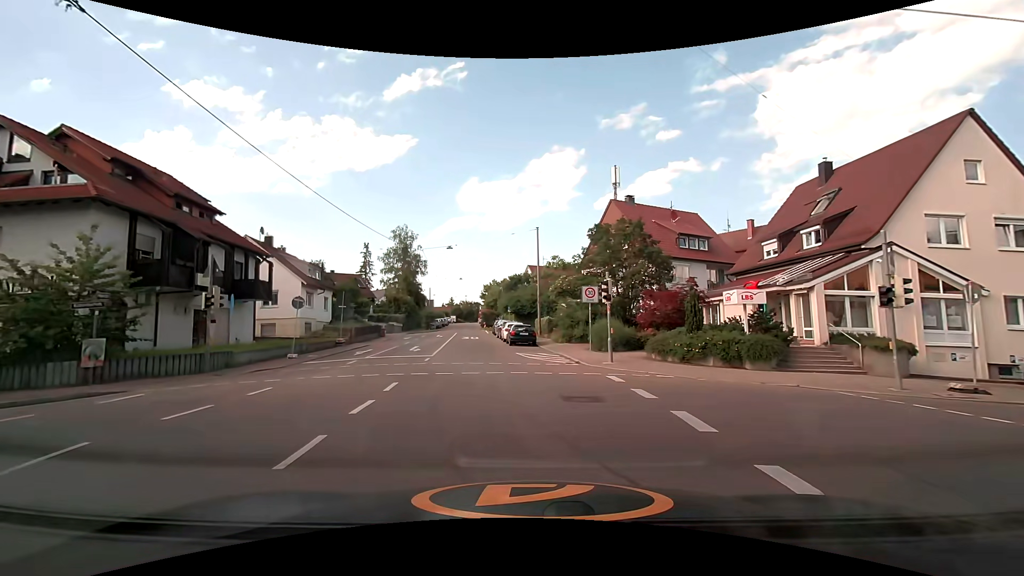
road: tertiary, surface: asphalt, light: Day
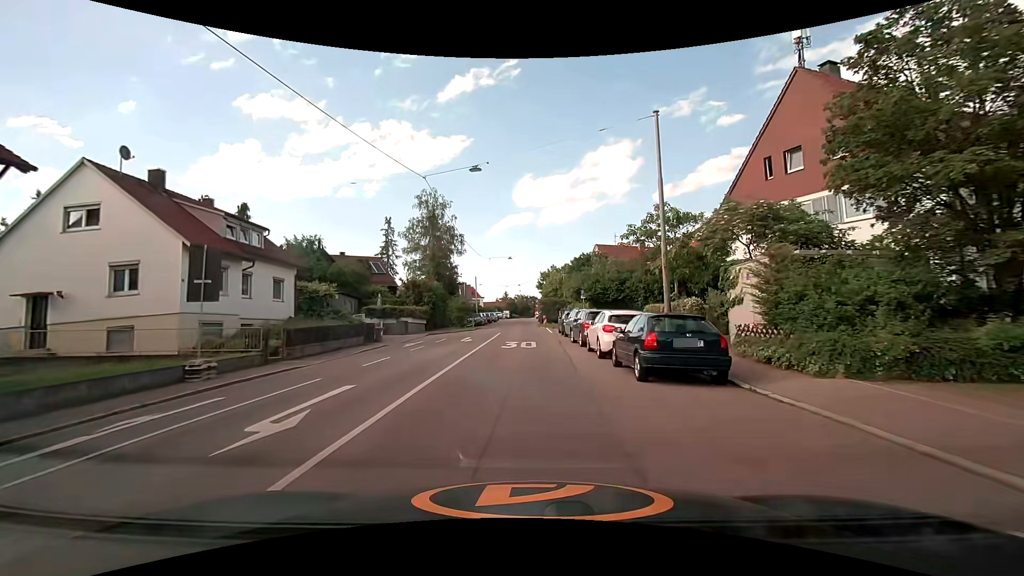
(-2.6, +21.6) m; -8°
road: residential
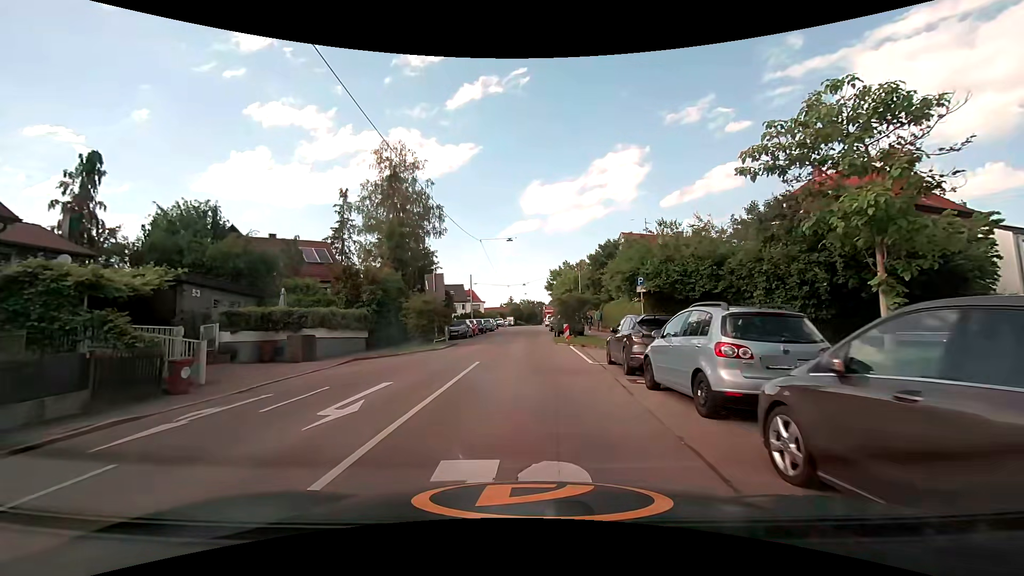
(-0.2, +18.3) m; 0°
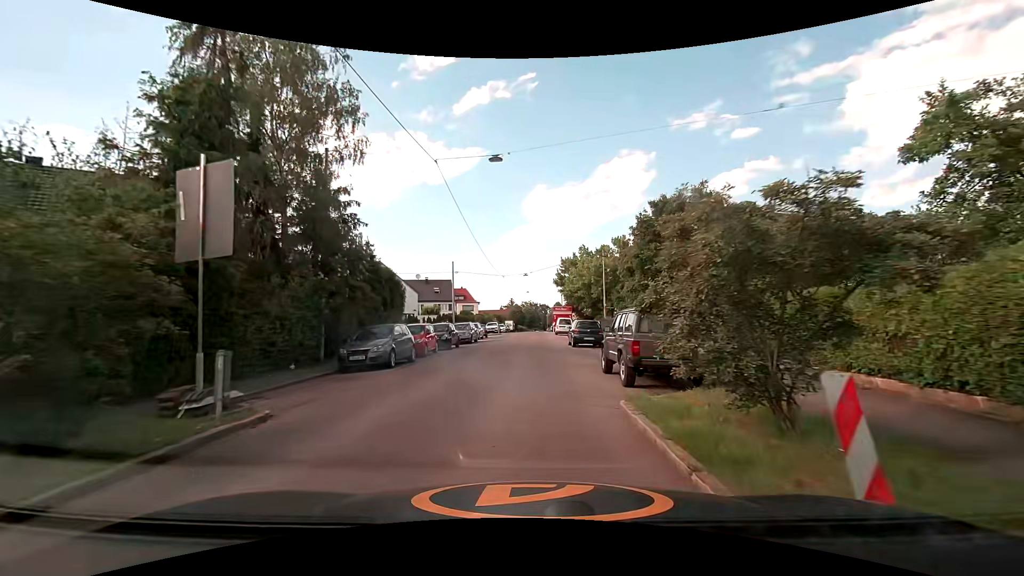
(-0.4, +21.5) m; 0°
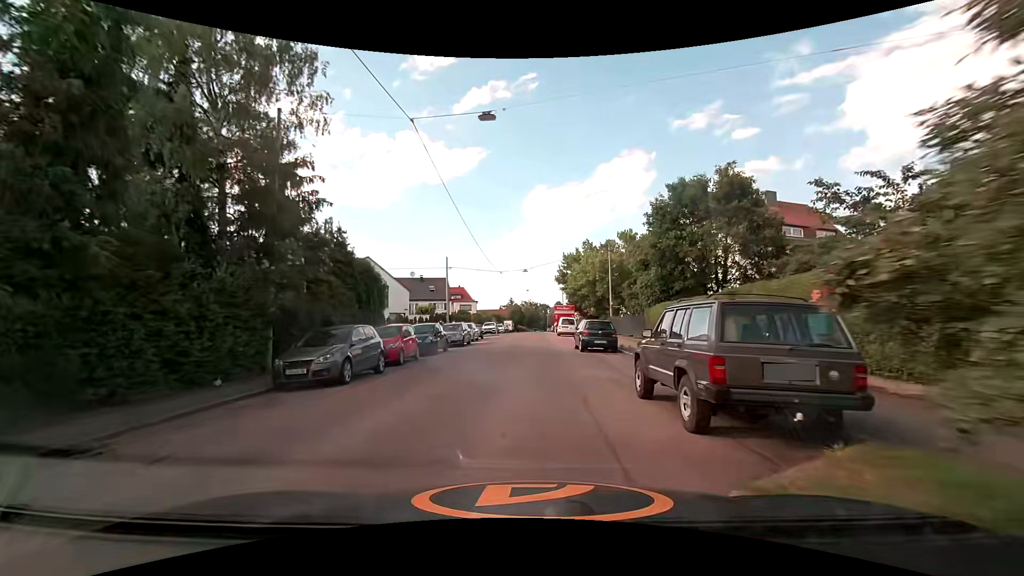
(0.0, +4.1) m; 0°
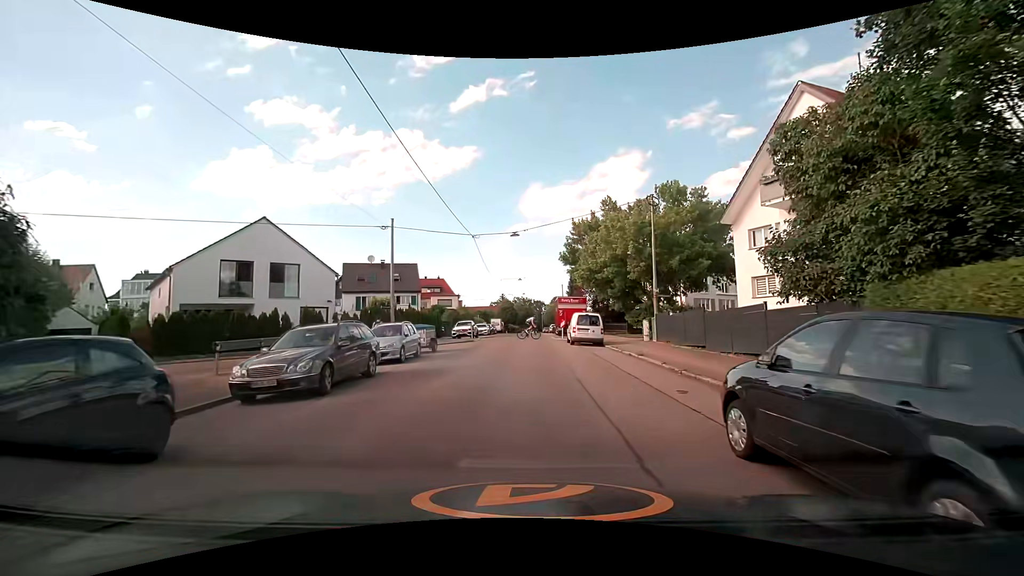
(+0.1, +19.4) m; +1°
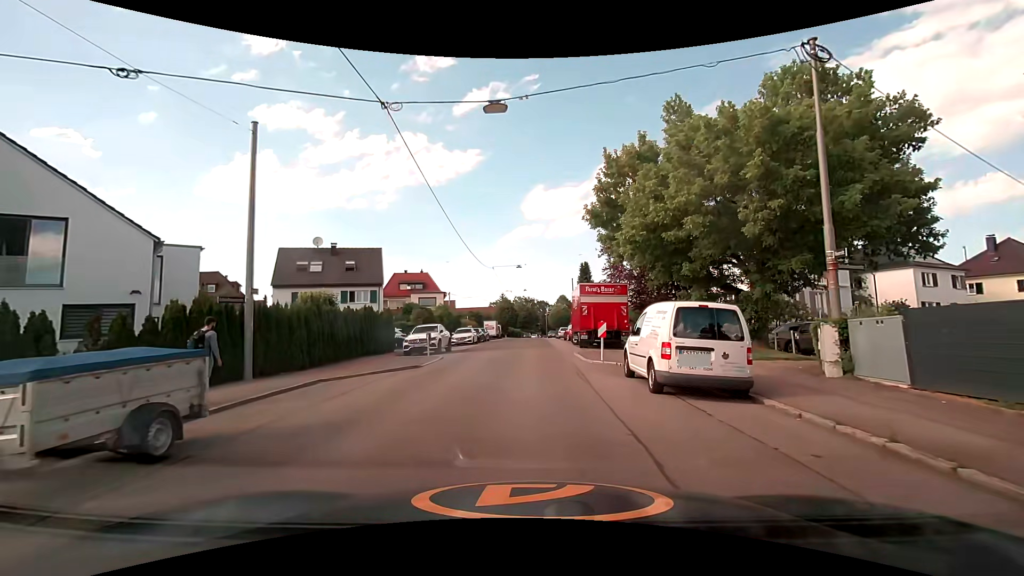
(0.0, +17.4) m; -1°
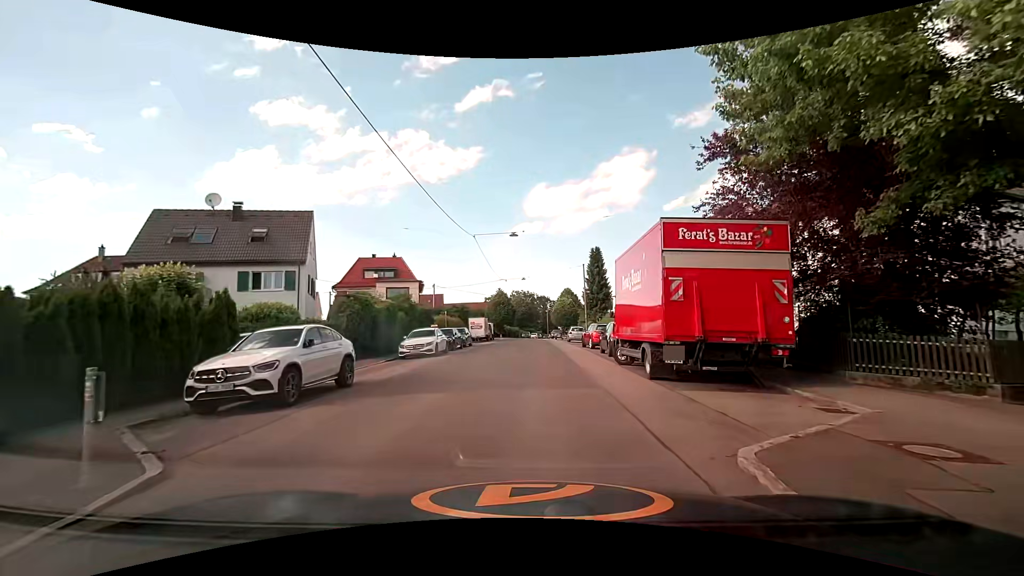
(0.0, +16.4) m; 0°
(0, +10) (+1, +20) (+1, +30) (+1, +40) (+1, +50) (+2, +60) (+2, +70) (0, +80) (-9, +83) (-19, +83) m
